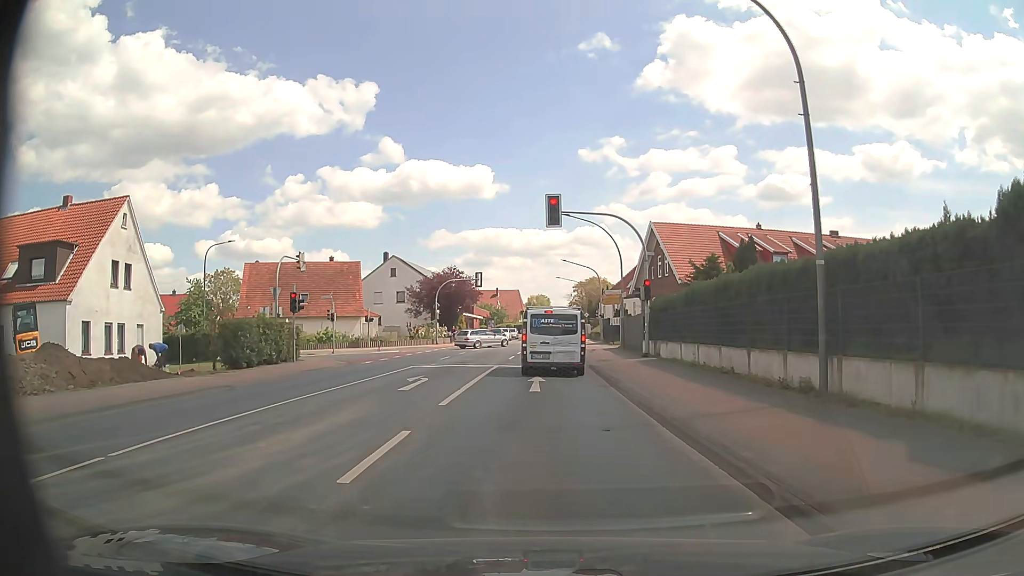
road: primary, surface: asphalt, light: Day
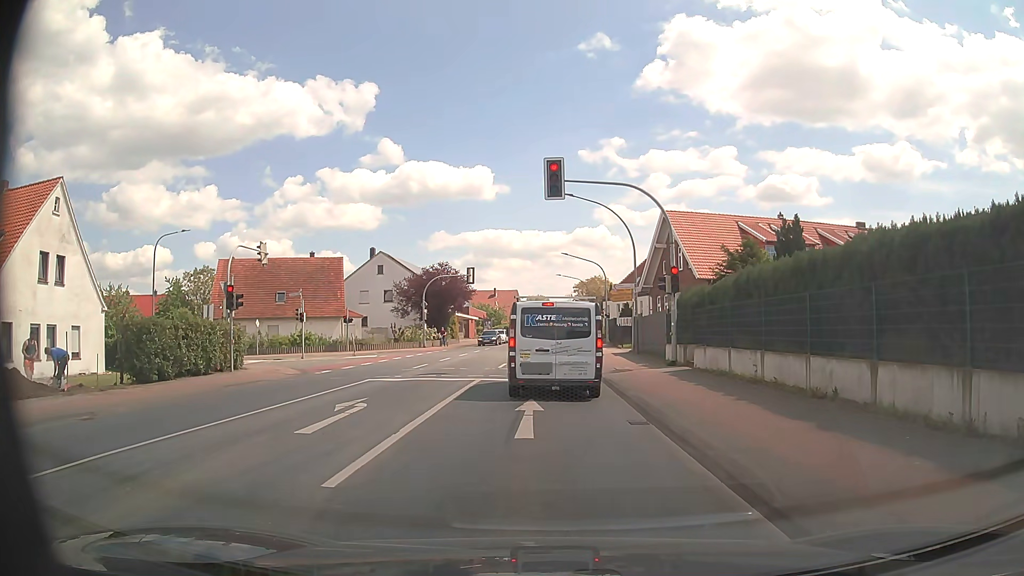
(0.0, +6.0) m; +2°
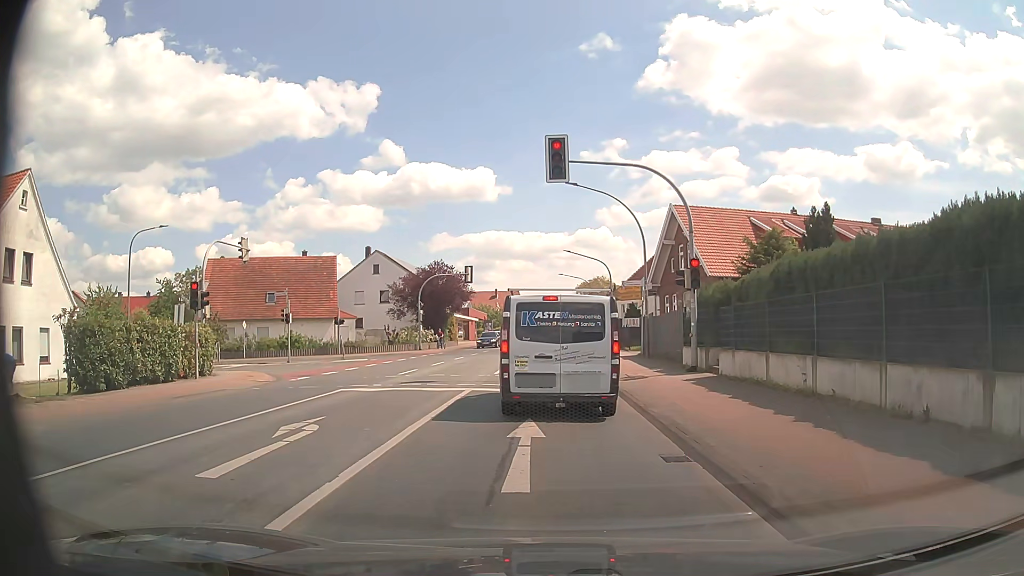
(-0.1, +2.8) m; -1°
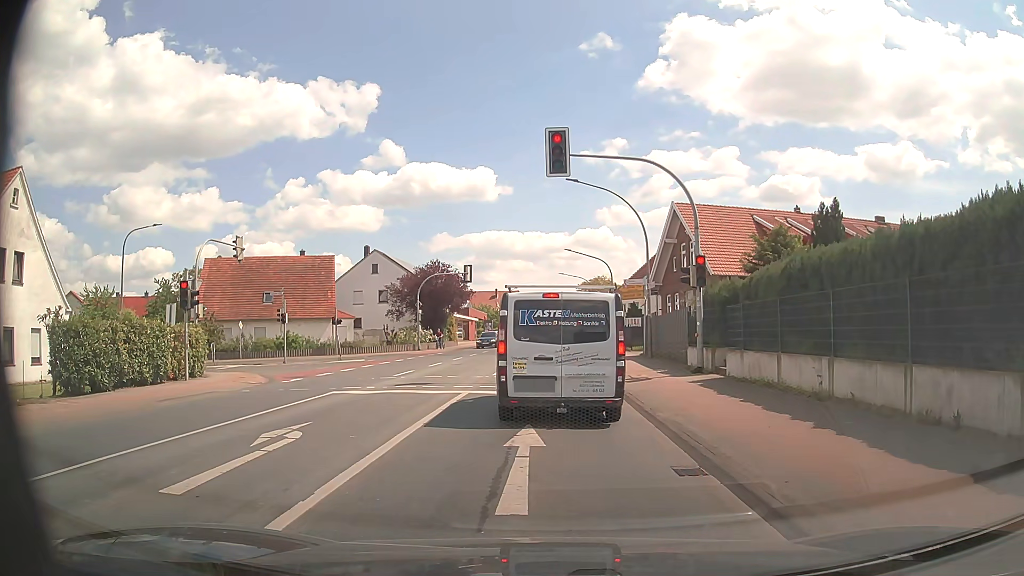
(0.0, +0.7) m; 0°
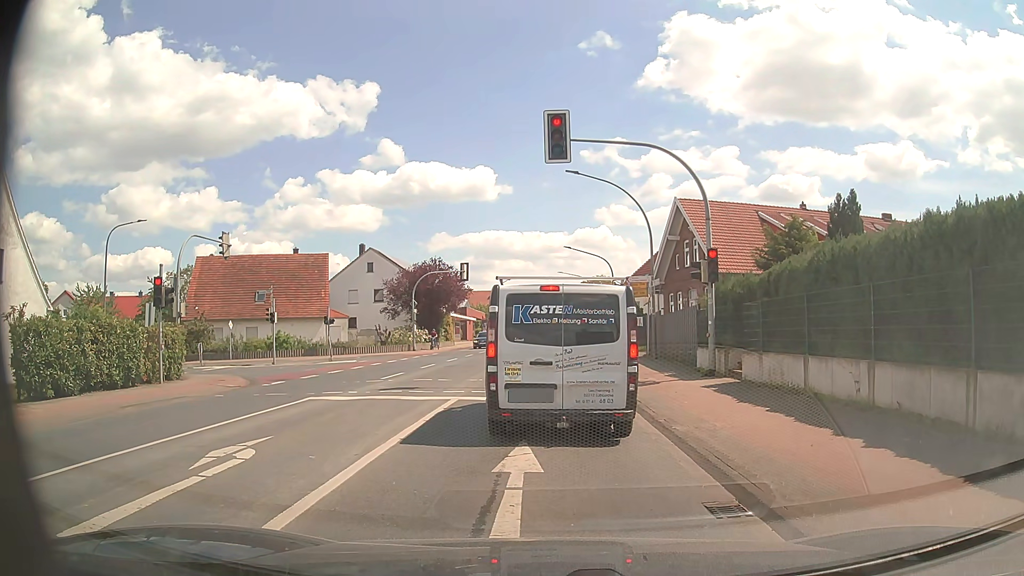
(0.0, +1.5) m; 0°
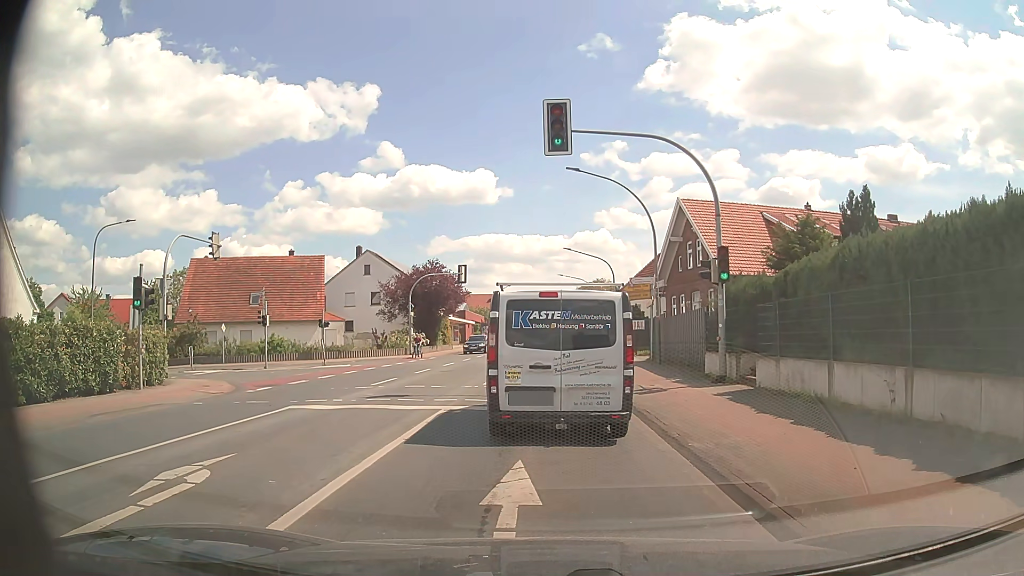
(0.0, +1.2) m; +2°
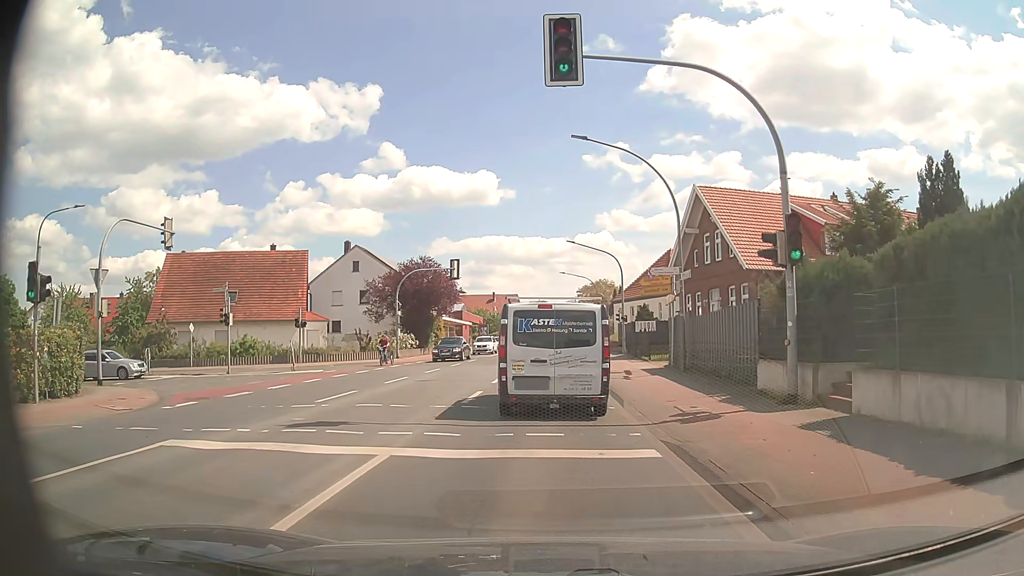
(-0.2, +5.2) m; -2°
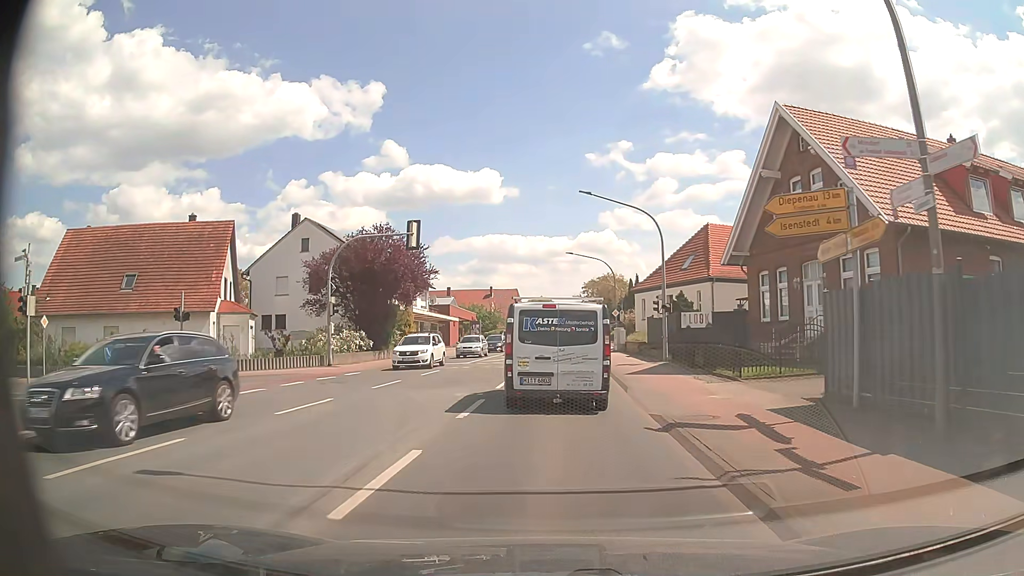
(0.0, +15.6) m; 0°
(0, +10) (0, +20) (0, +30) (0, +40) (+1, +50) (+1, +60) (+1, +70) (+1, +80) (+2, +90) (+2, +100) m
